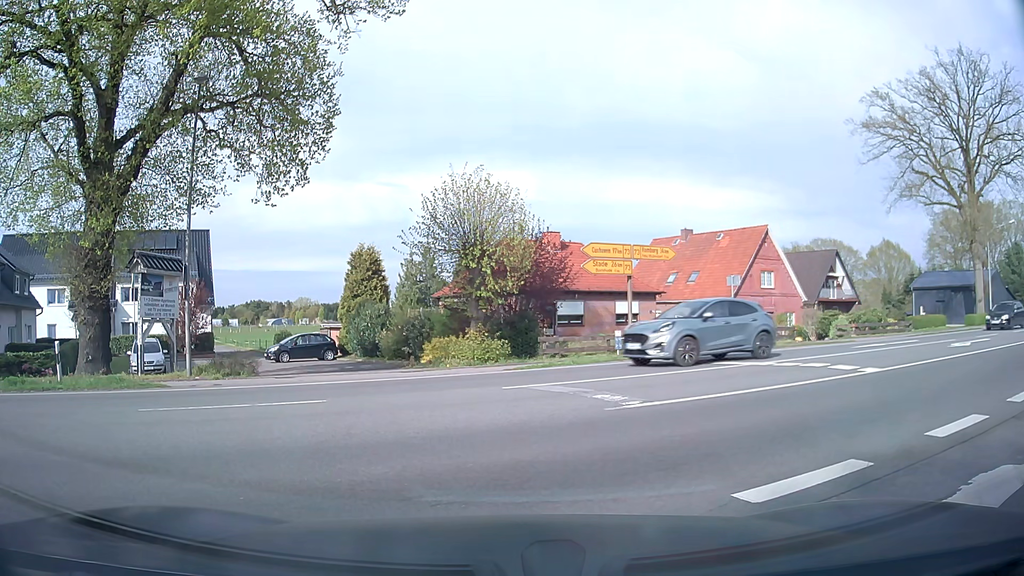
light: Day
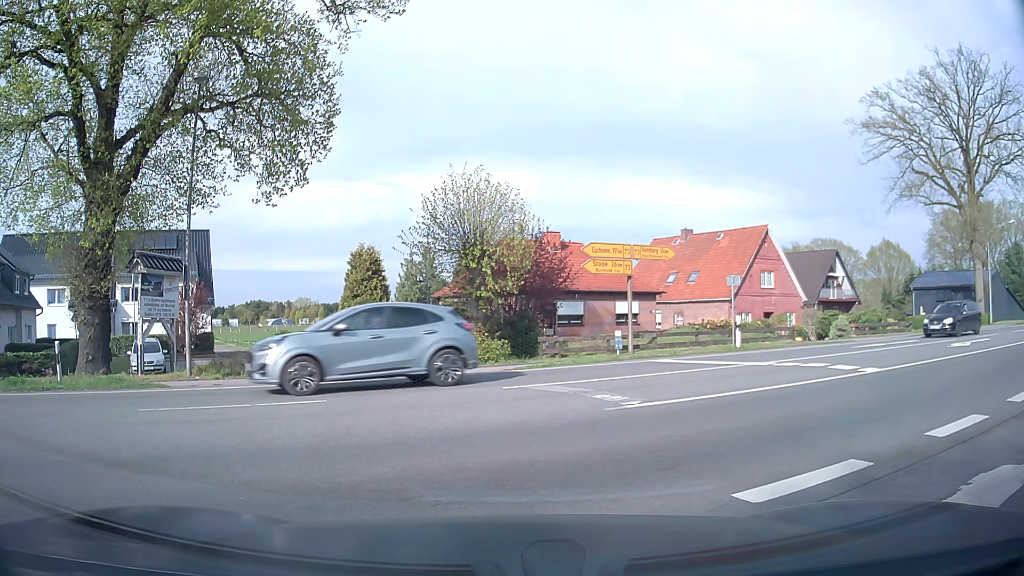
(0.0, 0.0) m; 0°
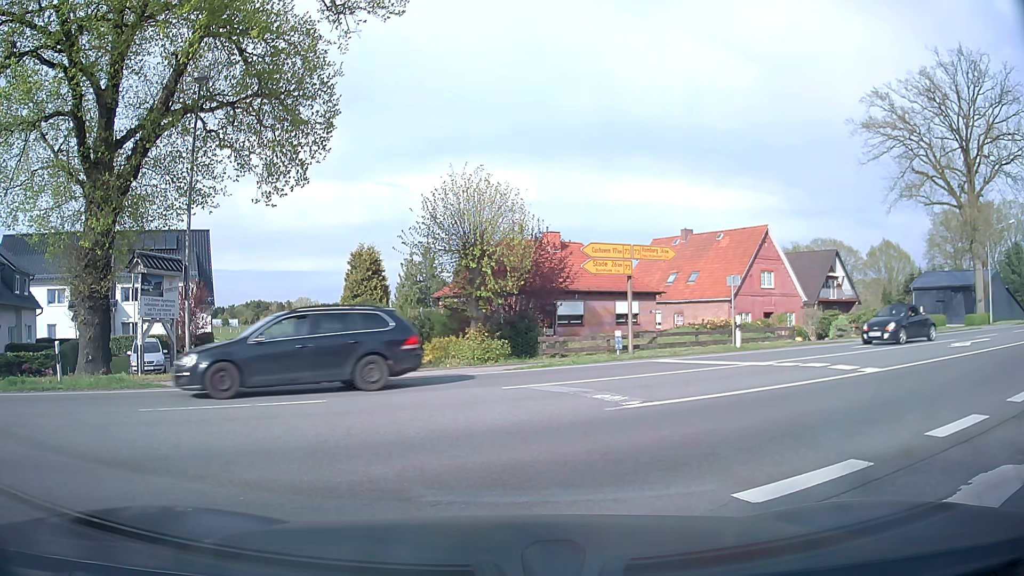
(0.0, 0.0) m; 0°
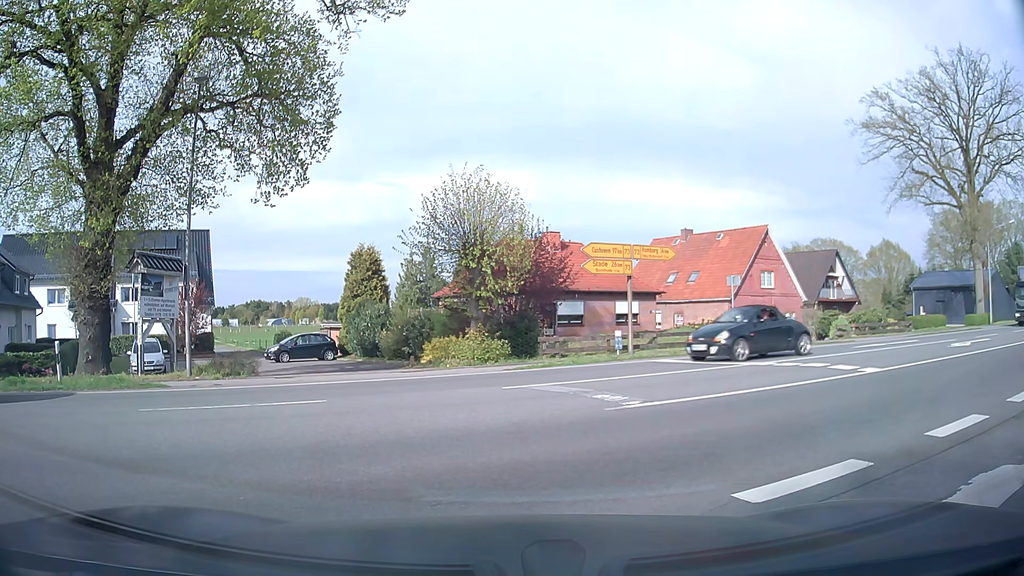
(0.0, 0.0) m; 0°
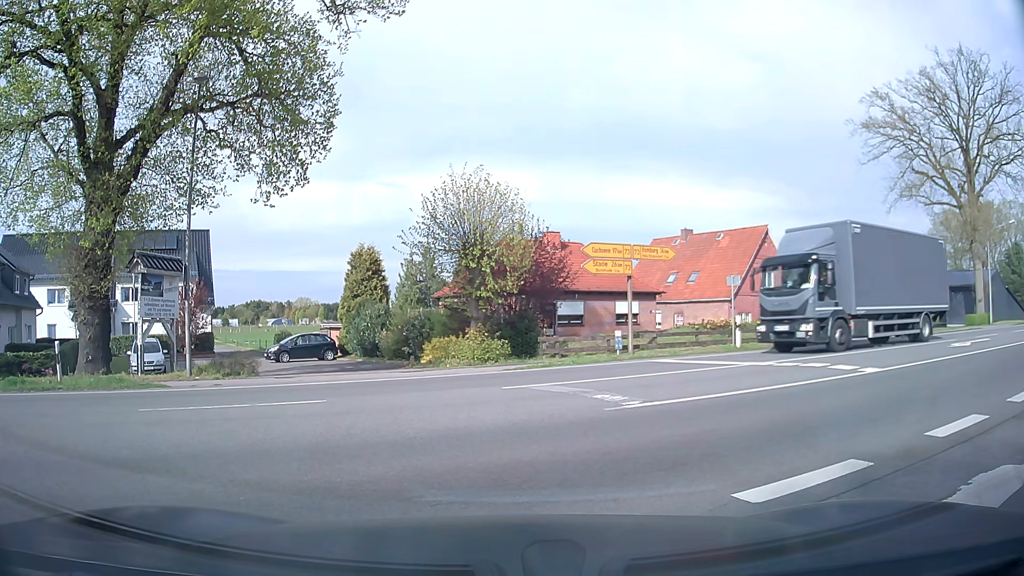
(0.0, 0.0) m; 0°
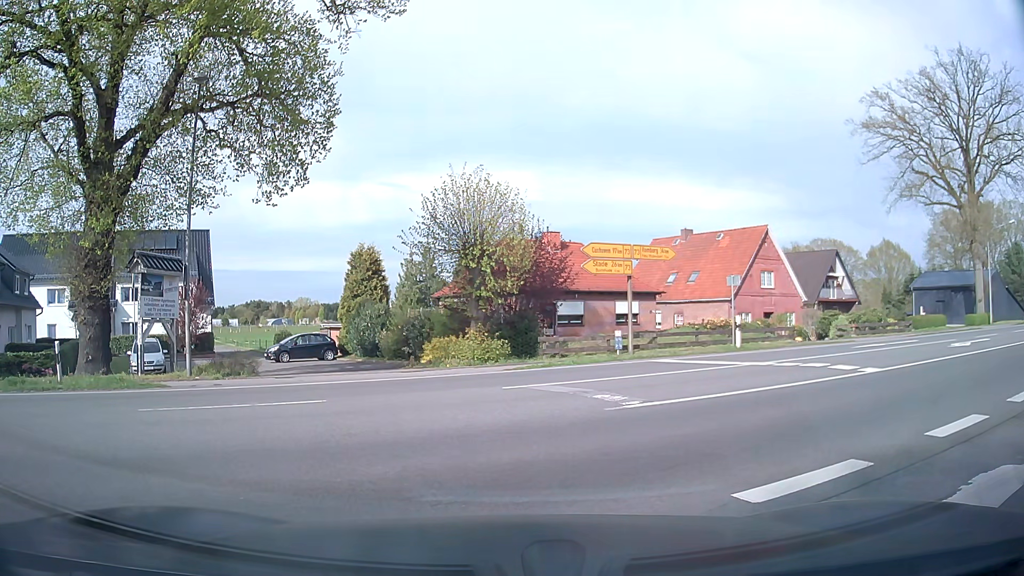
(0.0, 0.0) m; 0°
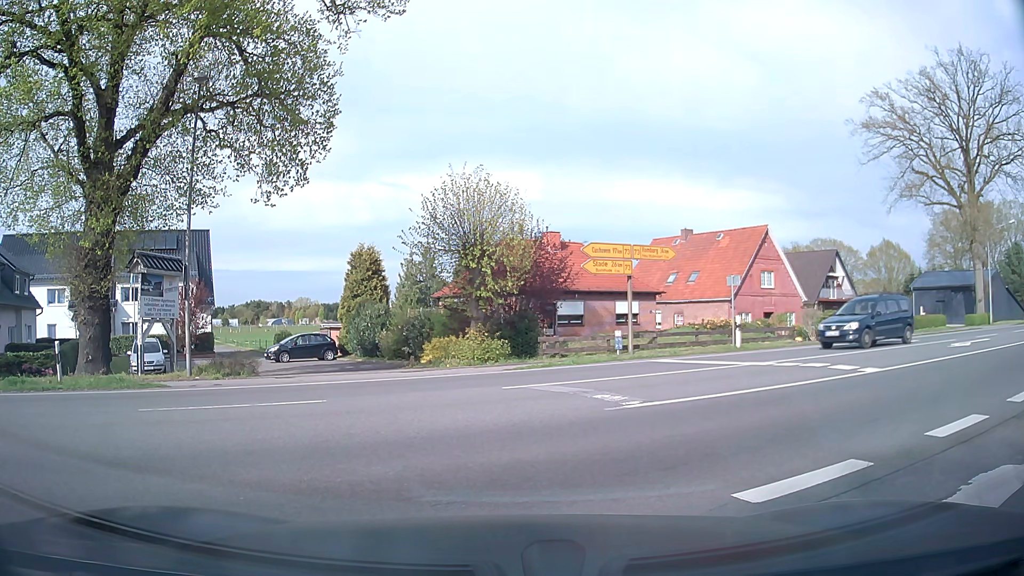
(0.0, 0.0) m; 0°
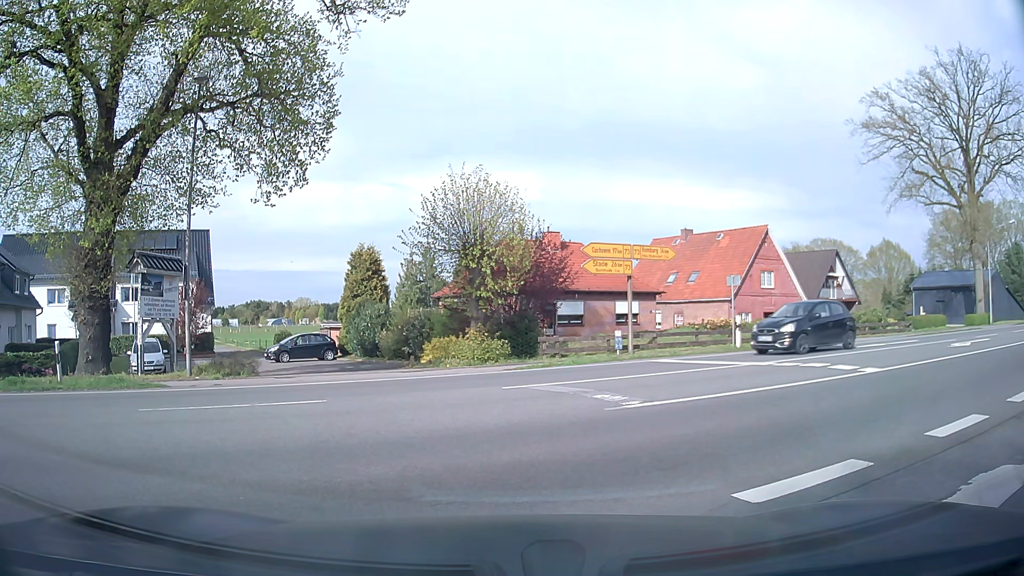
(0.0, 0.0) m; 0°
